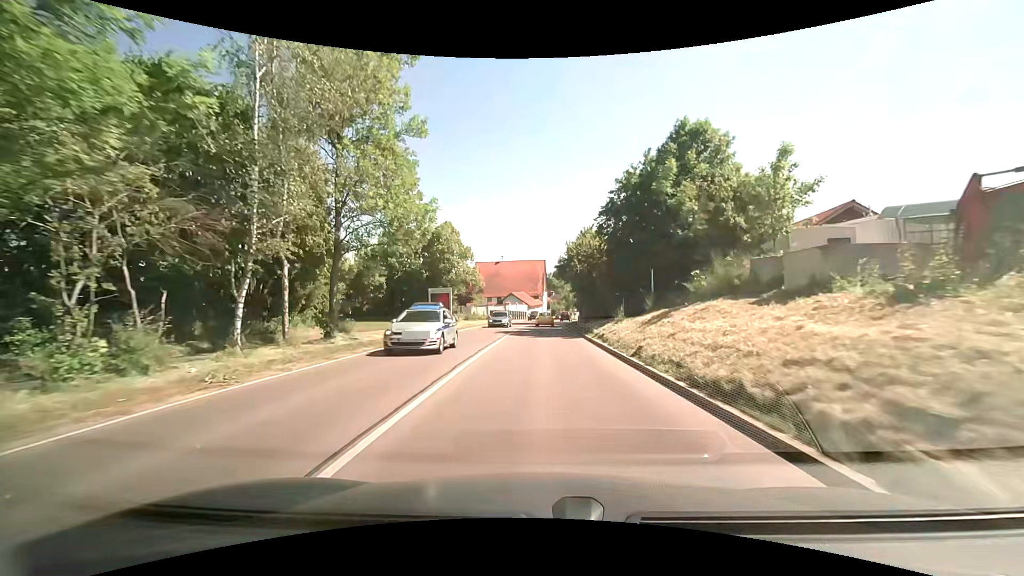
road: primary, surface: asphalt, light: Day
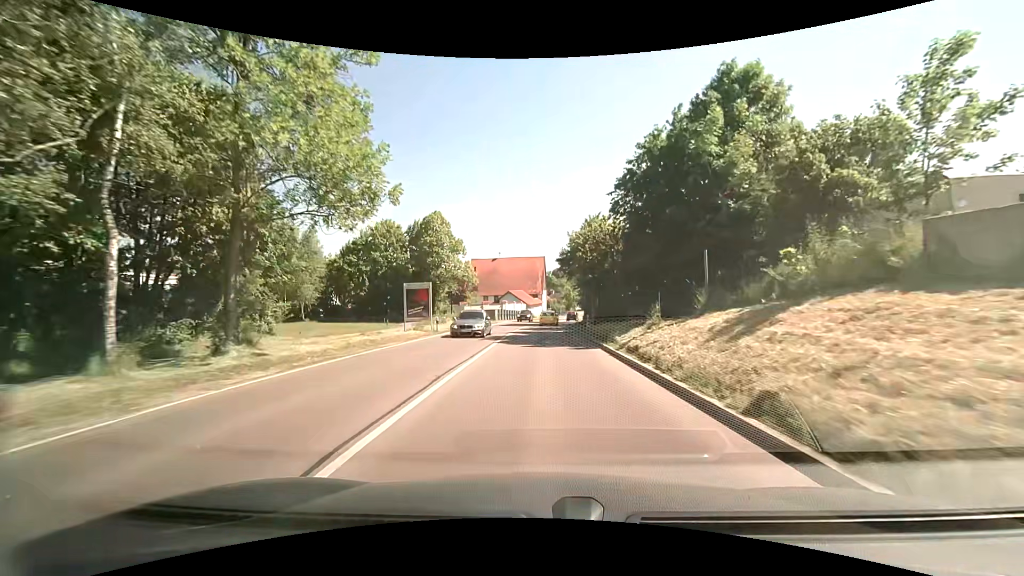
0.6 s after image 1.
(-0.1, +7.1) m; -1°
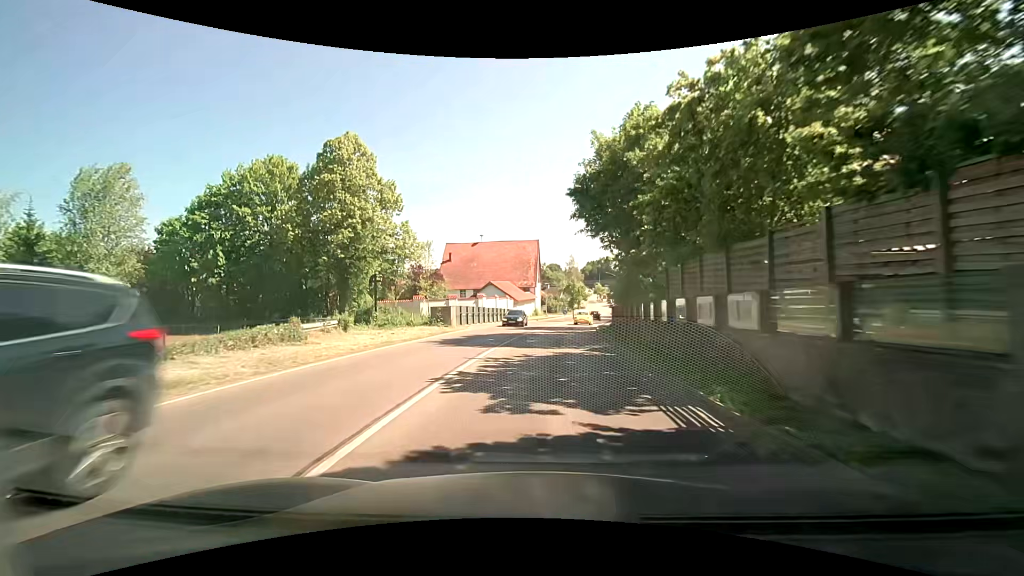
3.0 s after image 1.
(0.0, +28.7) m; 0°
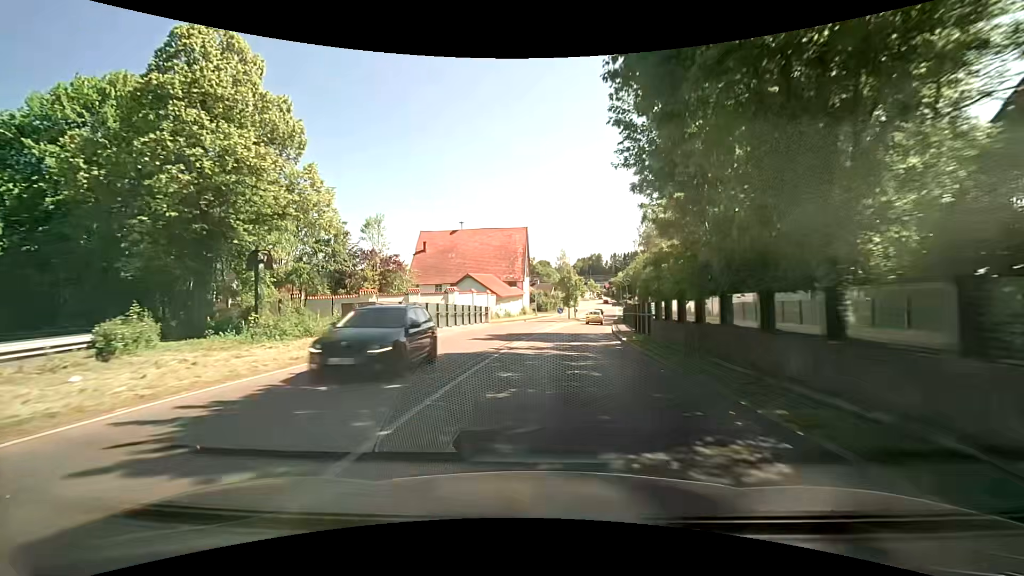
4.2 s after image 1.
(+0.5, +14.4) m; +3°
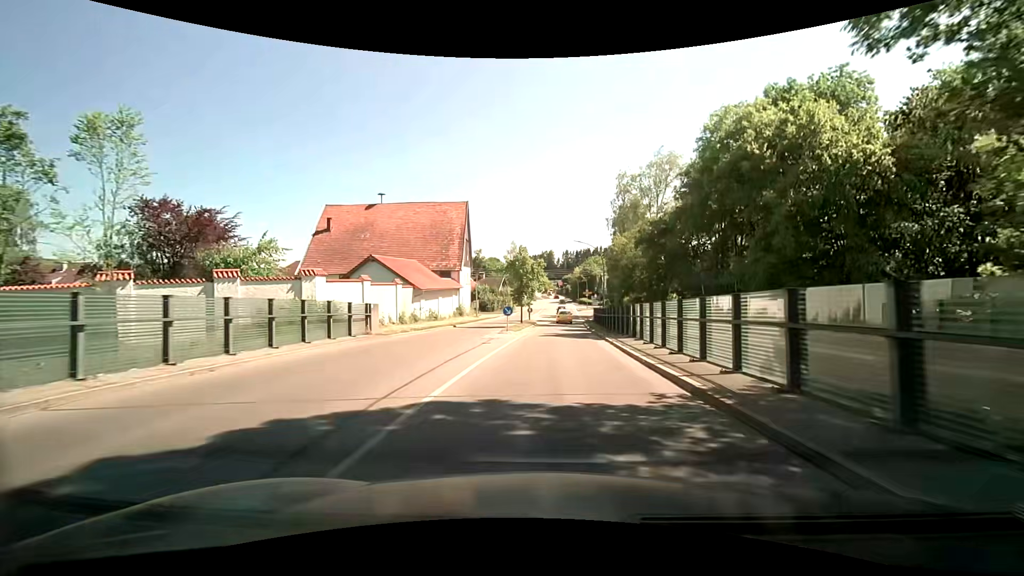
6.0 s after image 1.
(+0.6, +21.5) m; +5°
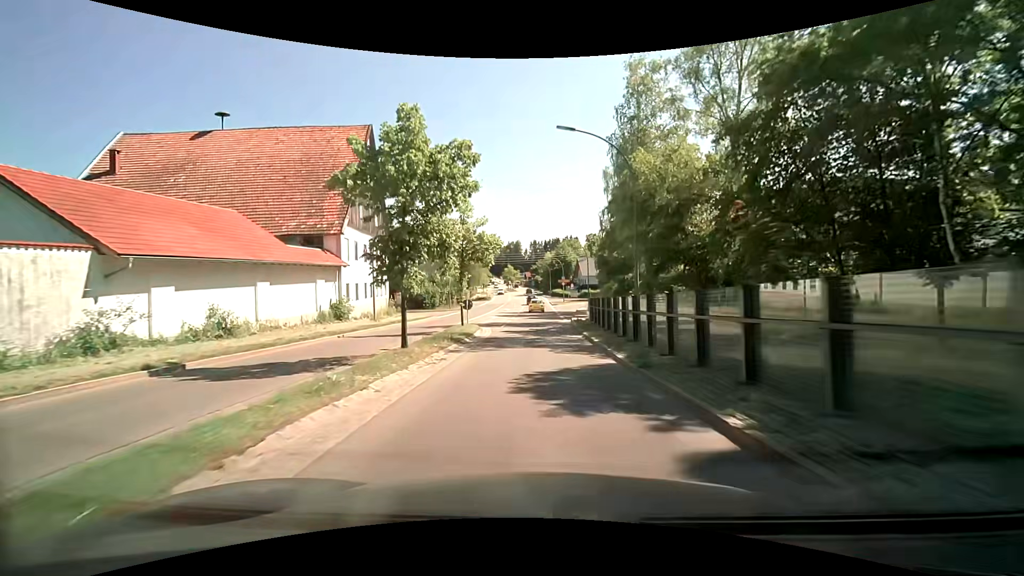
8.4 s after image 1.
(+1.8, +28.5) m; +5°
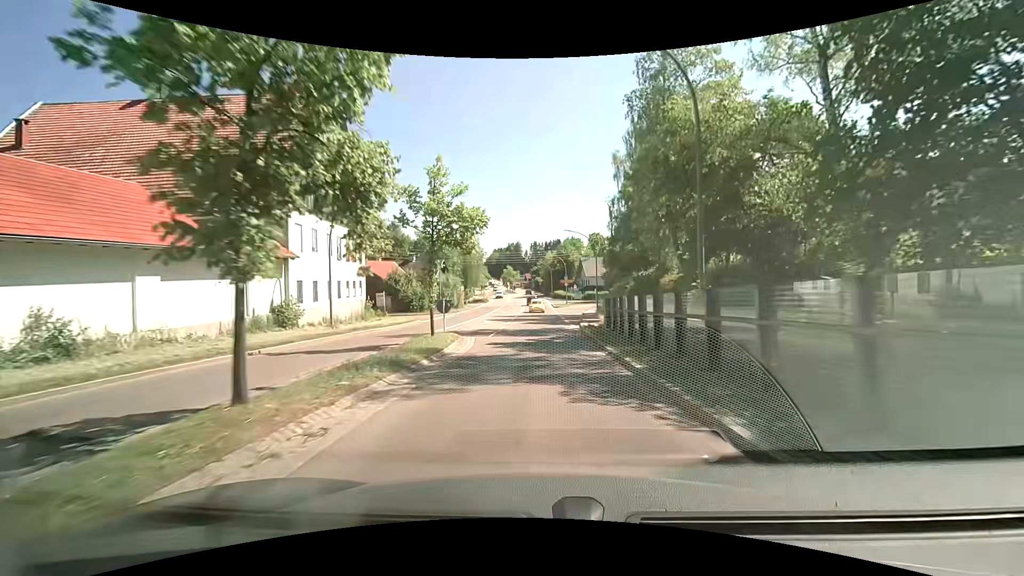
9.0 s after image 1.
(0.0, +7.2) m; -1°
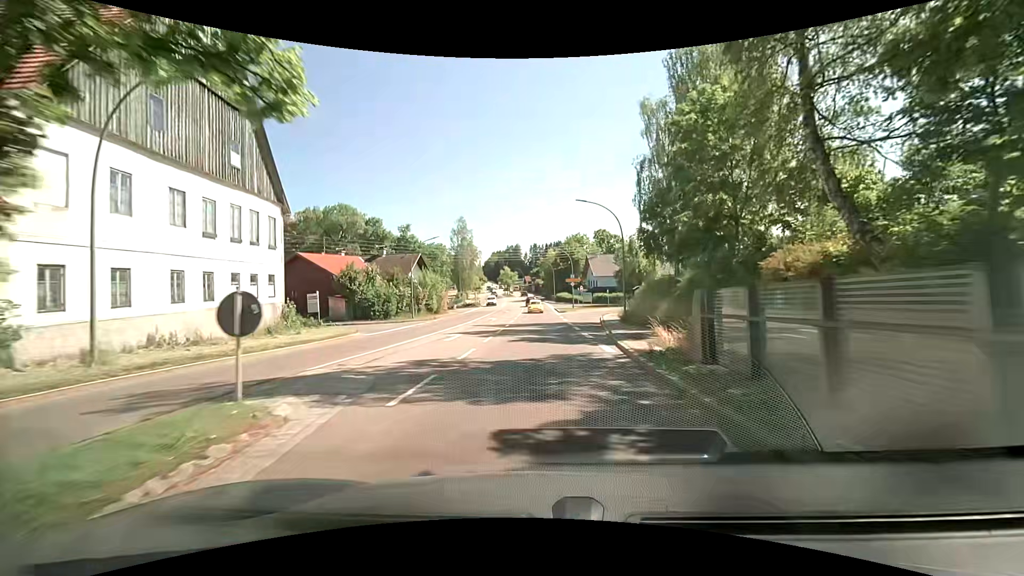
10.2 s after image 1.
(+0.1, +14.5) m; 0°
(0, +10) (0, +20) (0, +30) (-1, +40) (-1, +50) (-1, +60) (-1, +70) (-2, +80) (-2, +90) (-3, +100) m
